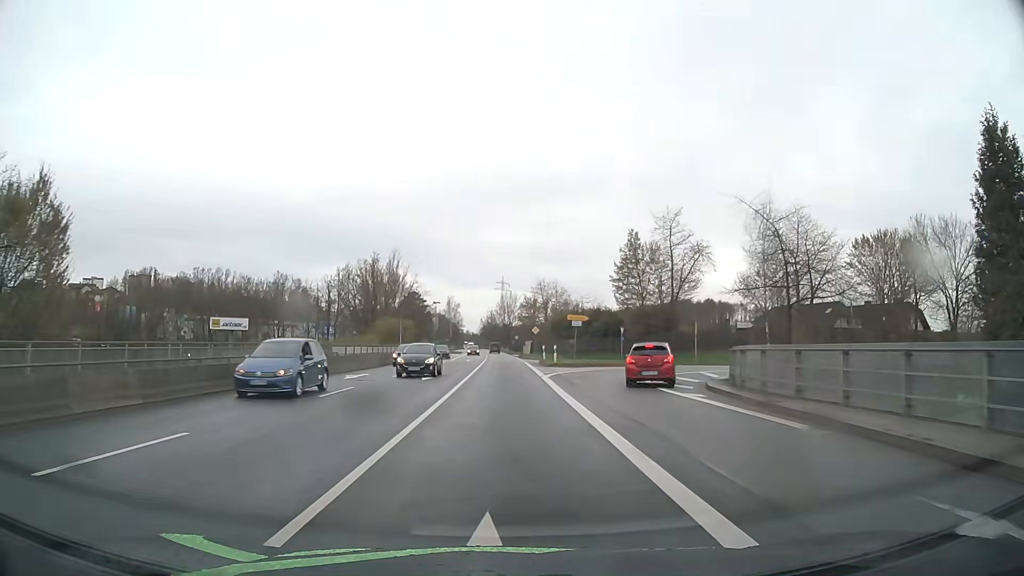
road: primary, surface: asphalt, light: Day
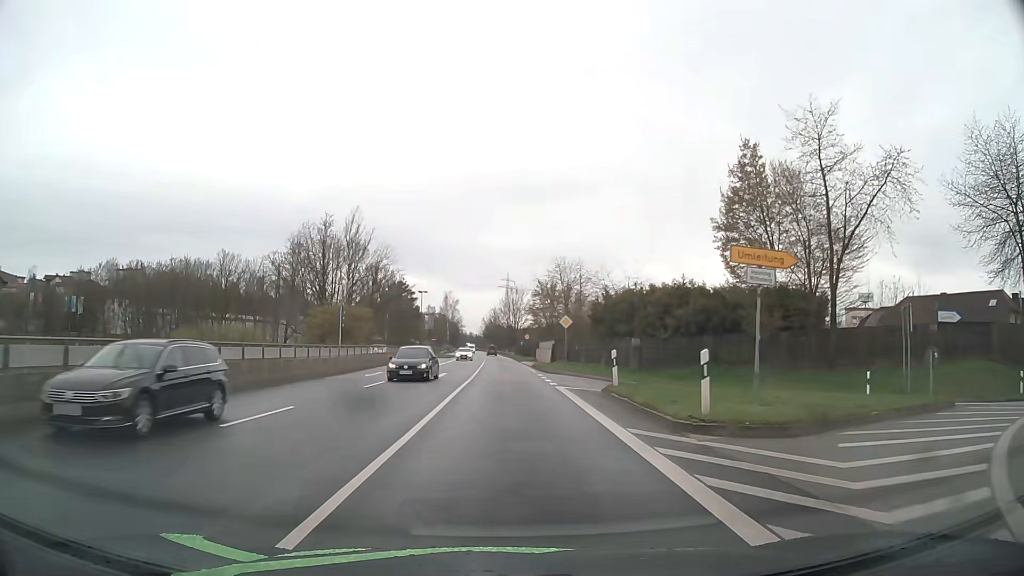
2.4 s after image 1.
(-0.2, +30.9) m; 0°
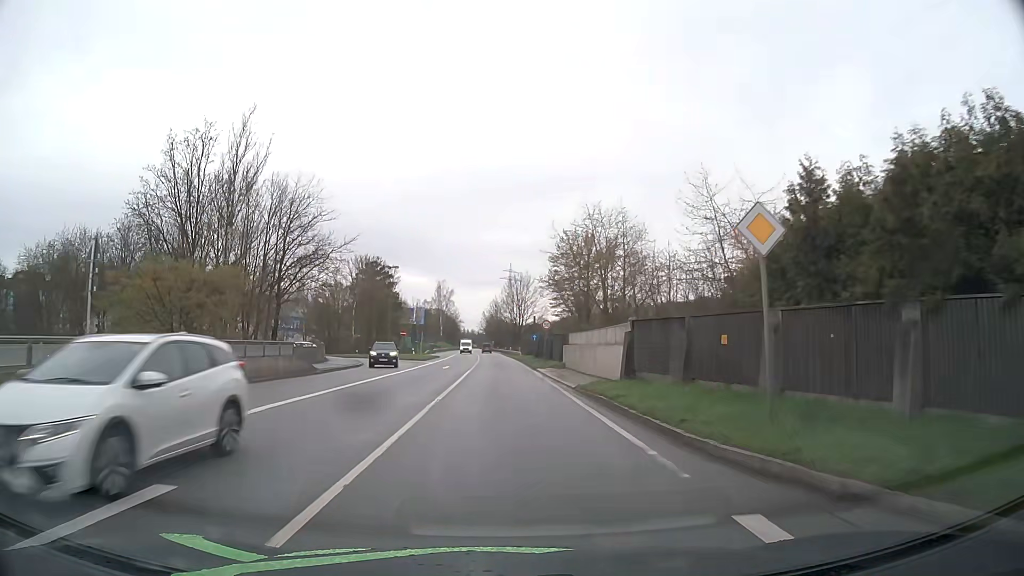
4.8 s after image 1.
(0.0, +31.1) m; 0°
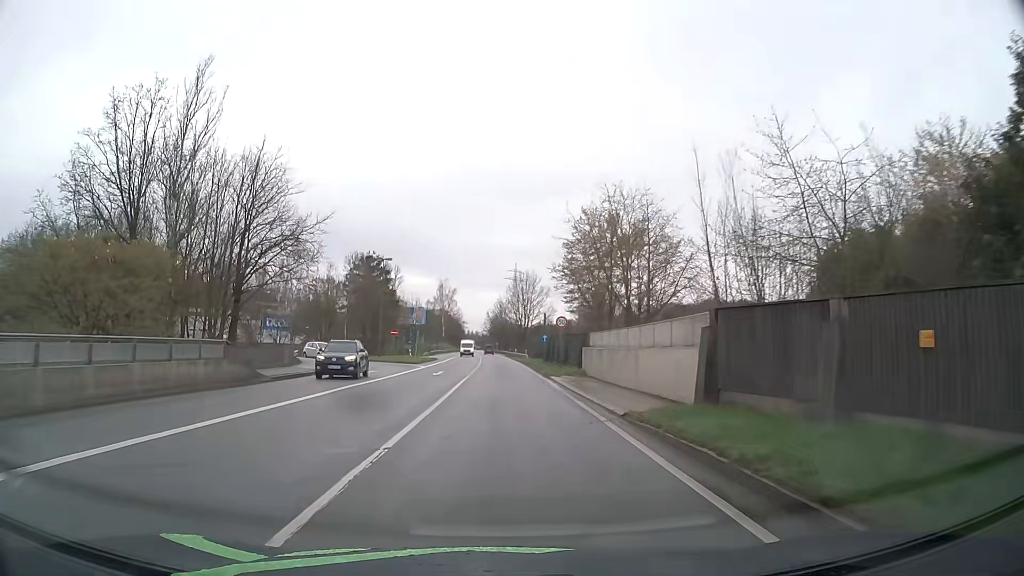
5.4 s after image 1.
(0.0, +7.9) m; -1°
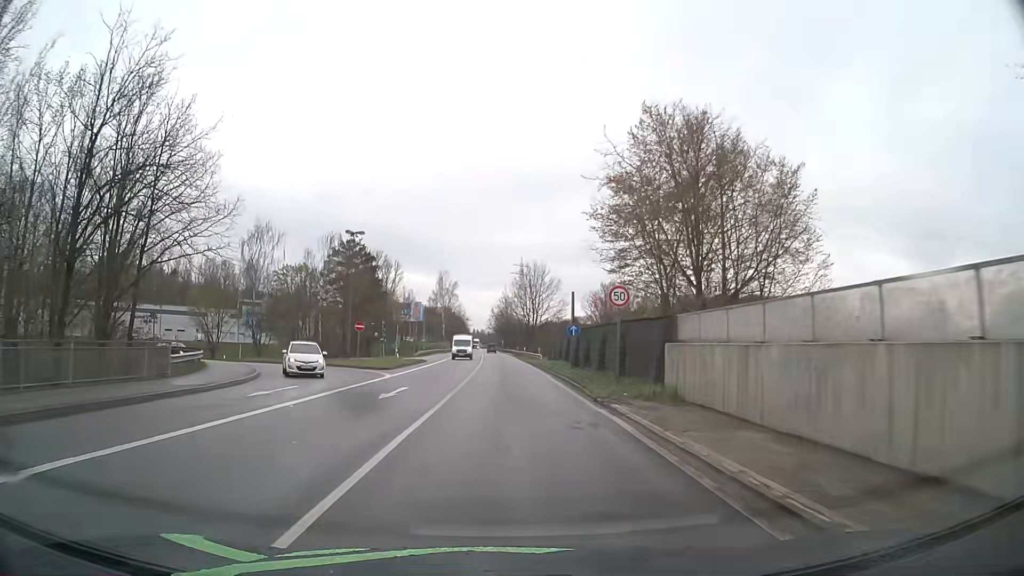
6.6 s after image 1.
(0.0, +16.0) m; 0°
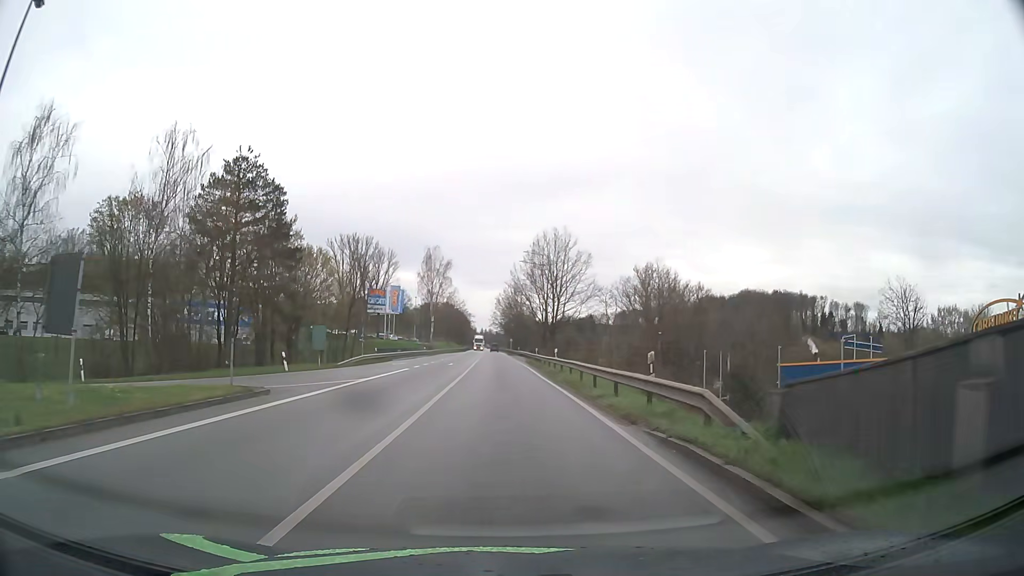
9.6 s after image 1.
(-0.1, +41.2) m; -1°
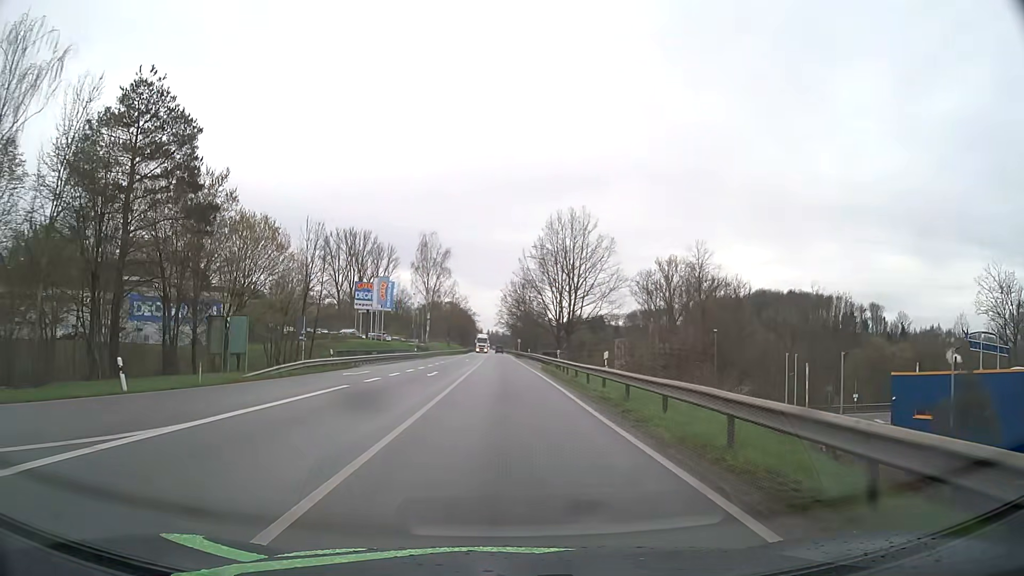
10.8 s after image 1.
(-0.1, +16.9) m; -1°
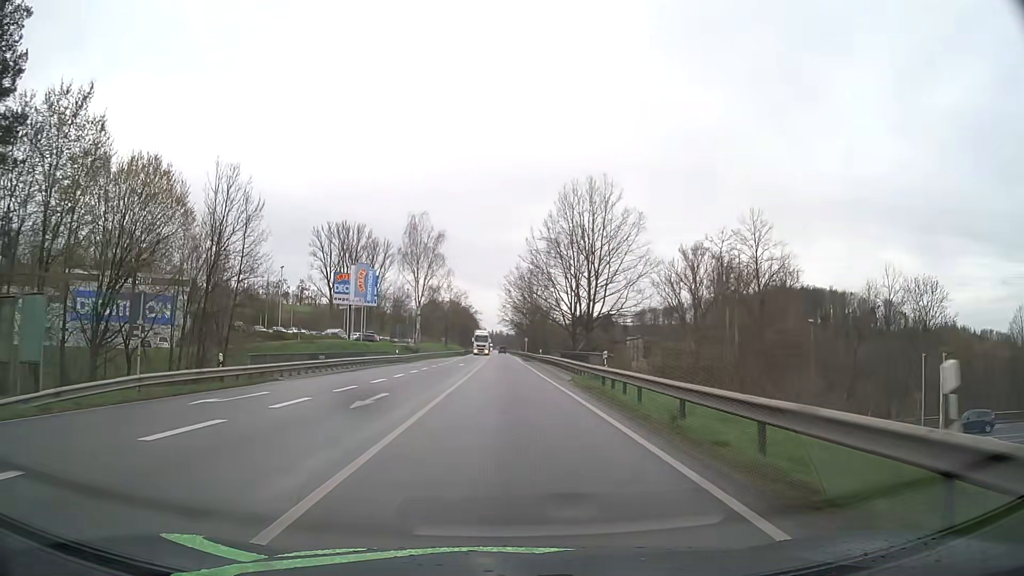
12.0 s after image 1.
(0.0, +17.1) m; 0°
(0, +10) (0, +20) (0, +30) (0, +40) (0, +50) (0, +60) (0, +70) (0, +80) (0, +90) (0, +100) m
